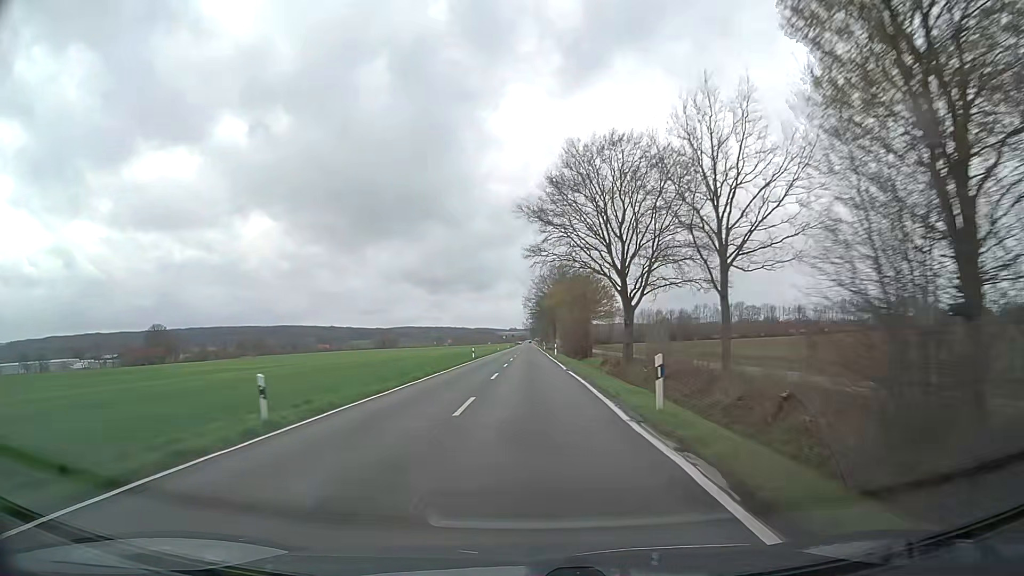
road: secondary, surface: asphalt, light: Day
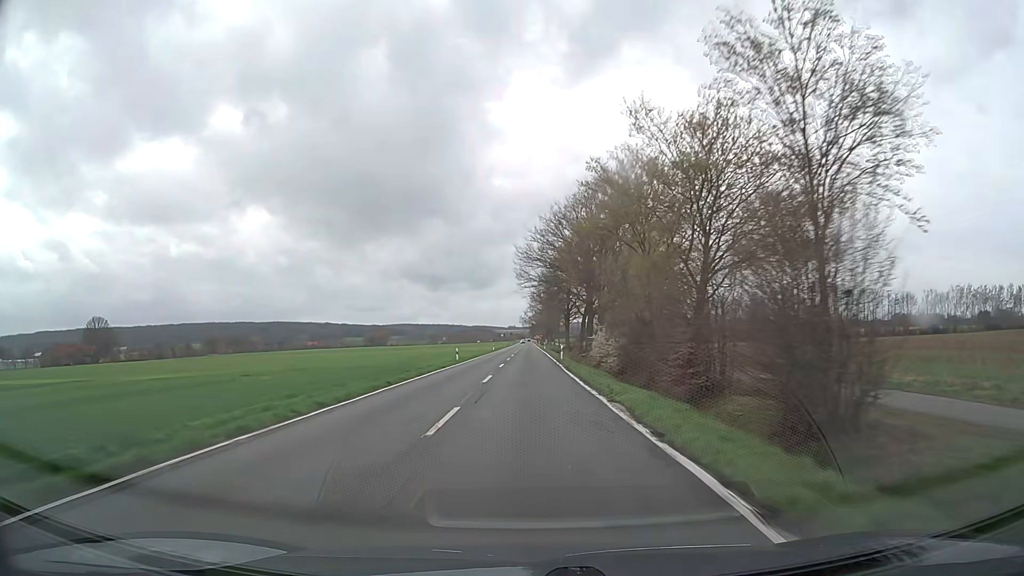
(-0.2, +62.9) m; 0°
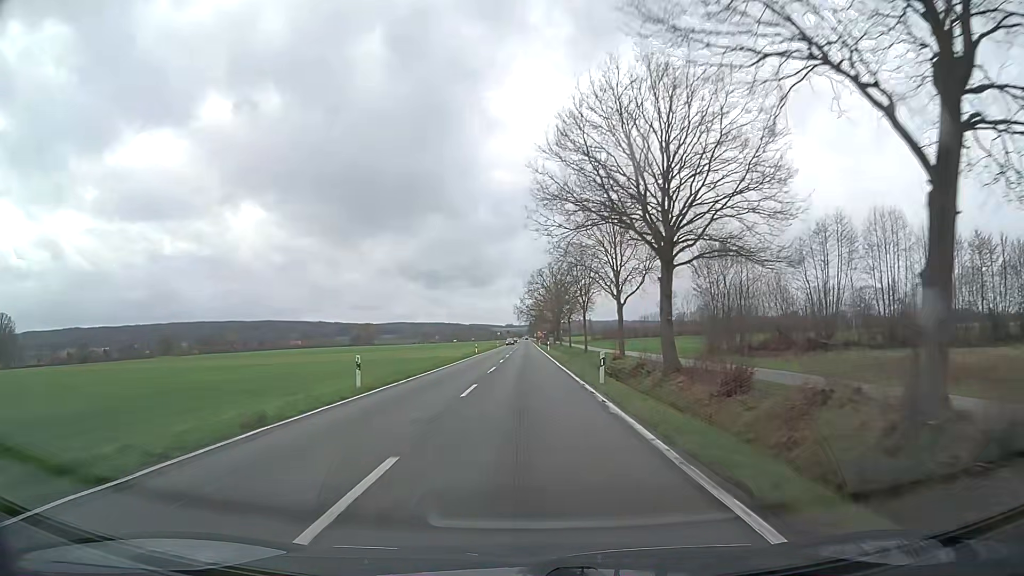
(0.0, +78.6) m; 0°
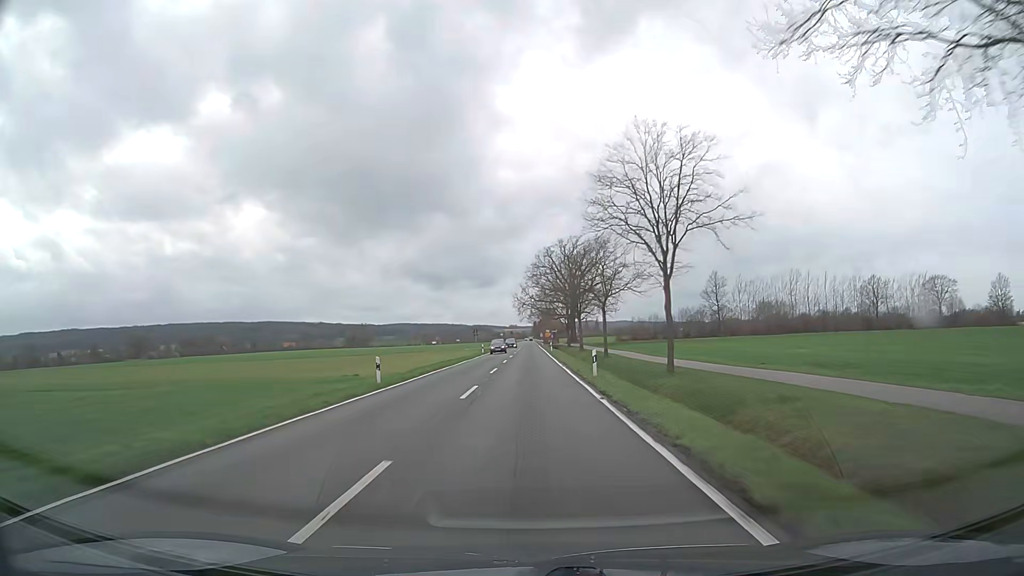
(-0.2, +47.3) m; 0°
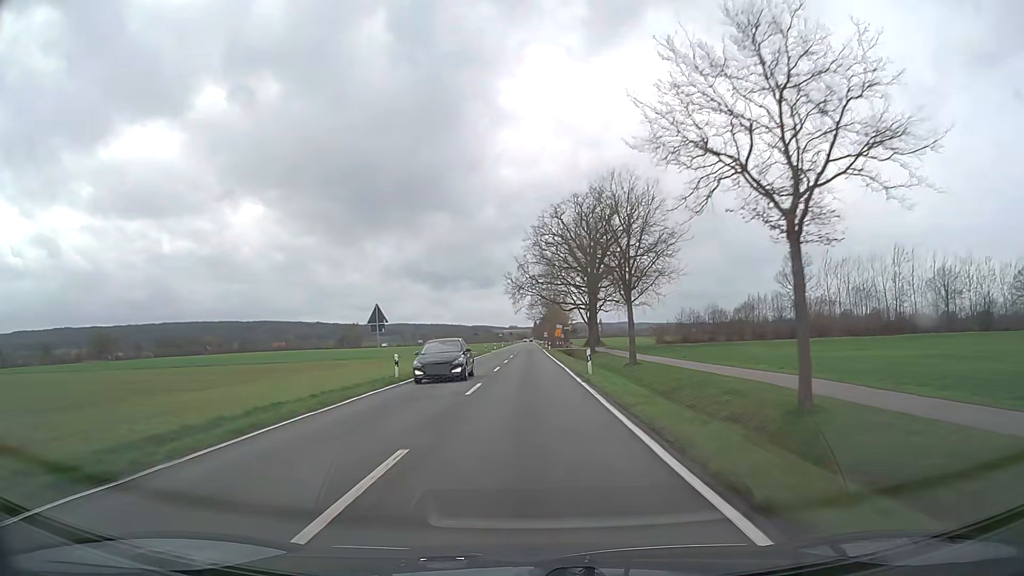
(0.0, +47.3) m; 0°
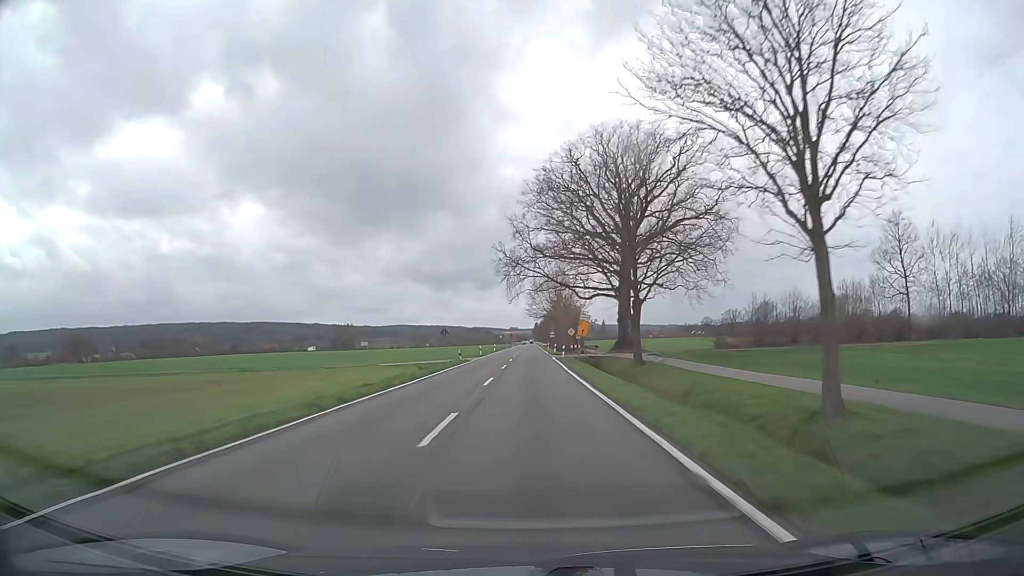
(-0.1, +31.5) m; 0°
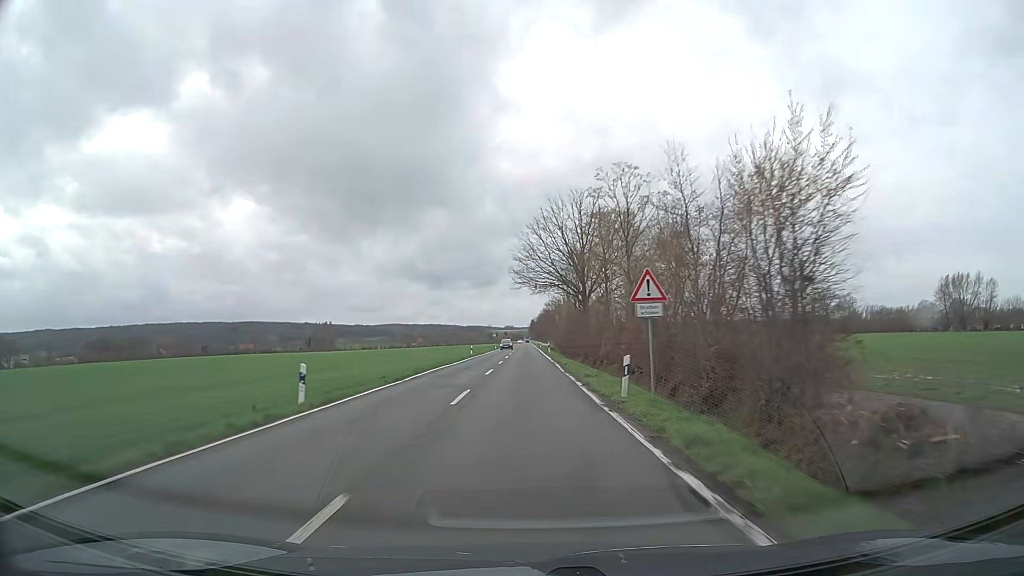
(+0.5, +79.0) m; 0°
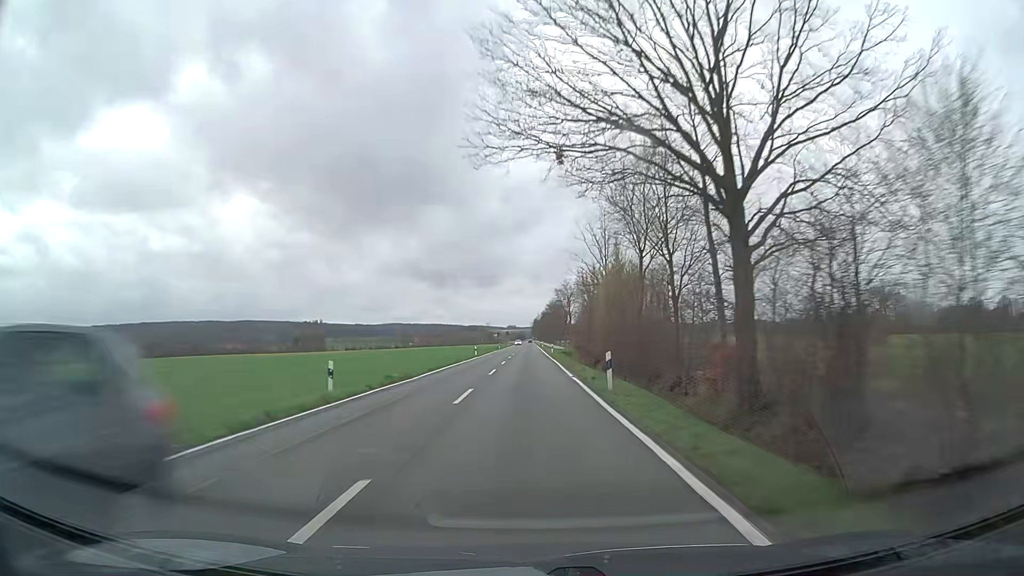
(0.0, +47.4) m; 0°
(0, +10) (0, +20) (0, +30) (0, +40) (0, +50) (0, +60) (0, +70) (0, +80) (0, +90) (0, +100) m
